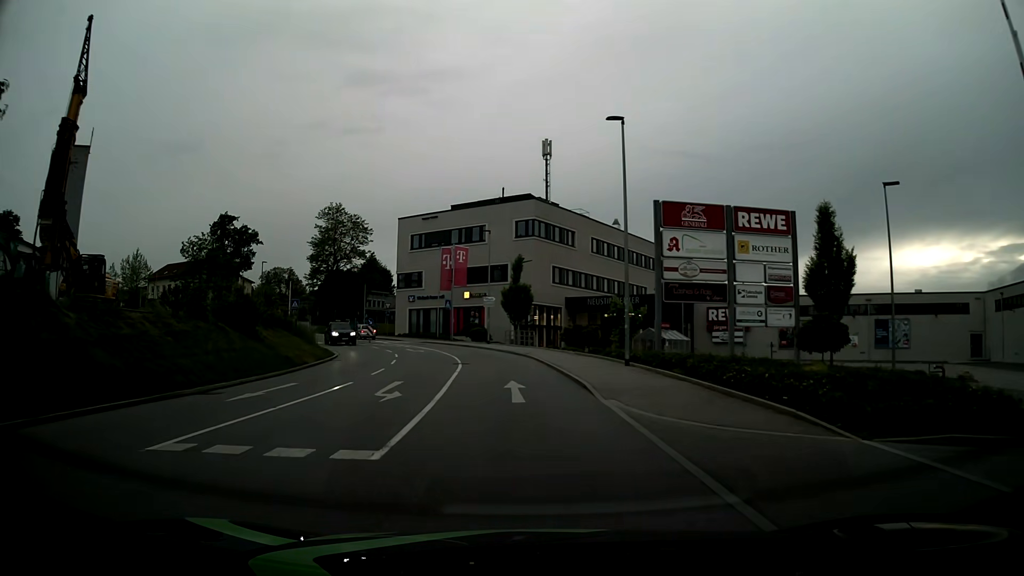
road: tertiary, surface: asphalt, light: Day
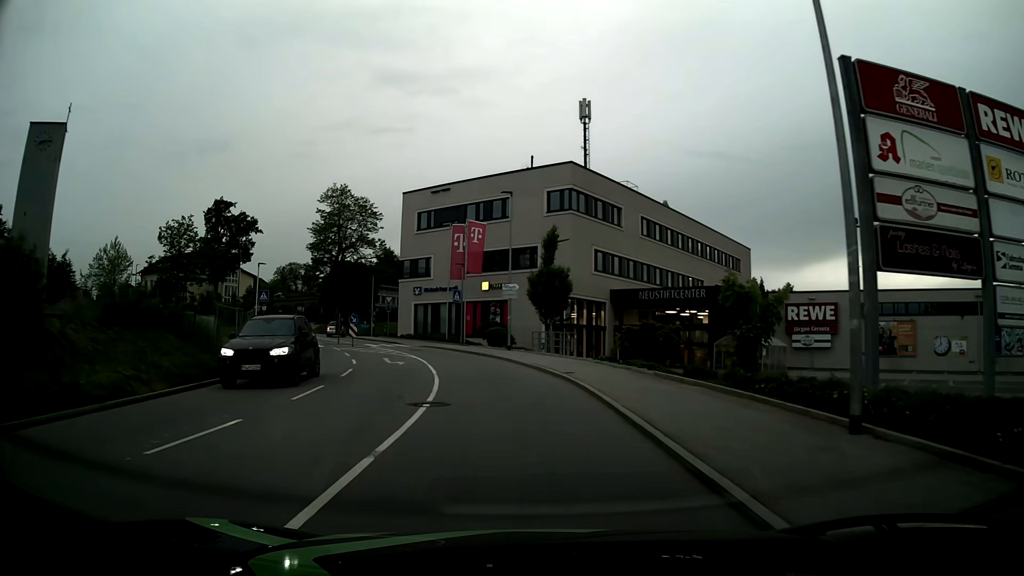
(-0.3, +14.0) m; -3°
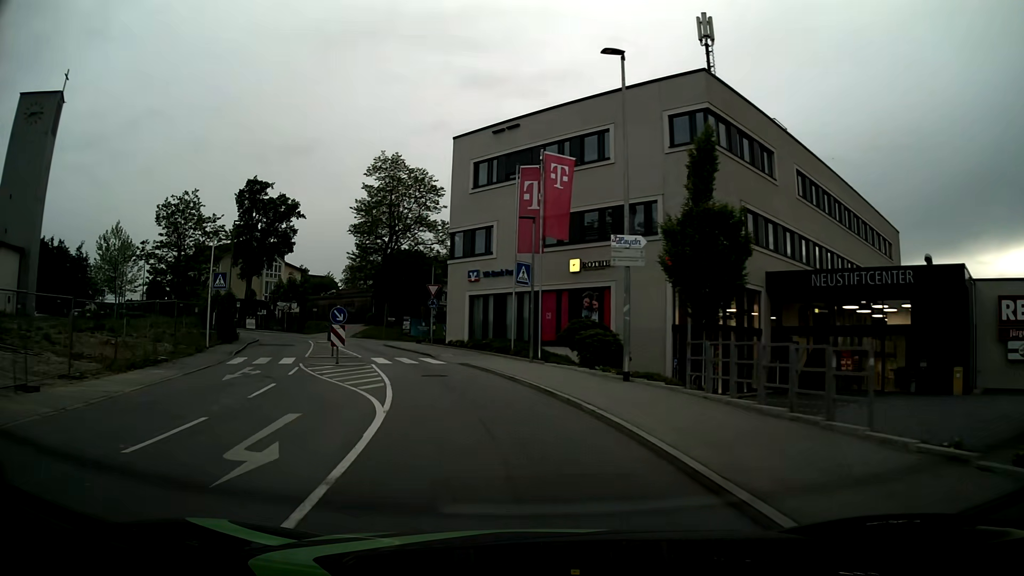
(-0.9, +18.7) m; -7°
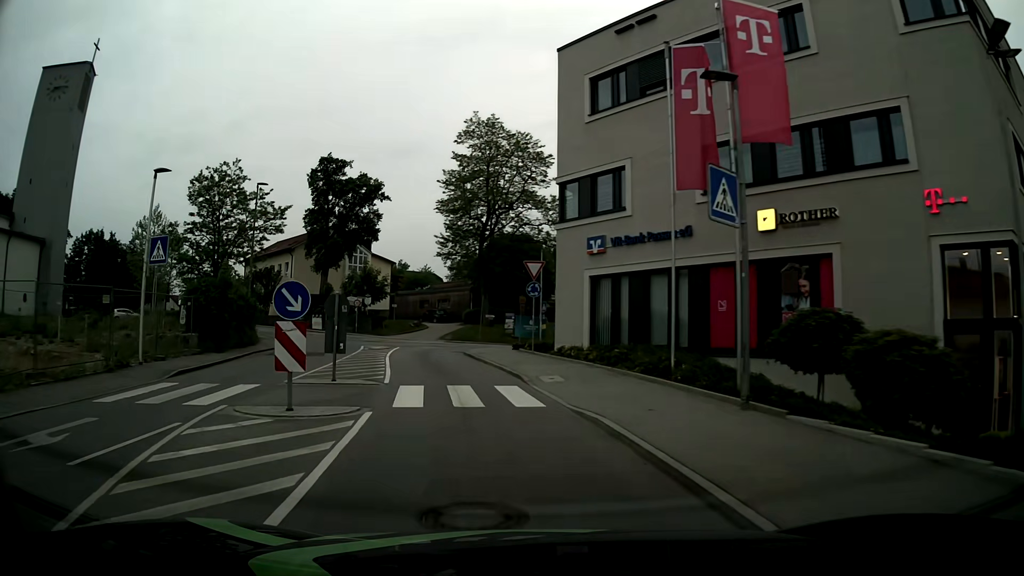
(-1.2, +13.6) m; -10°
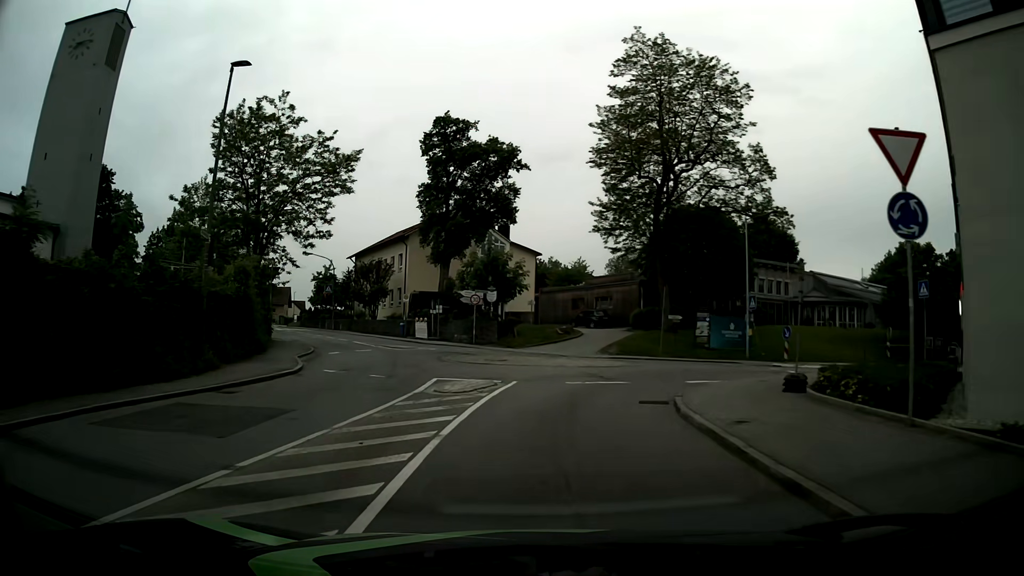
(-2.4, +18.0) m; -14°
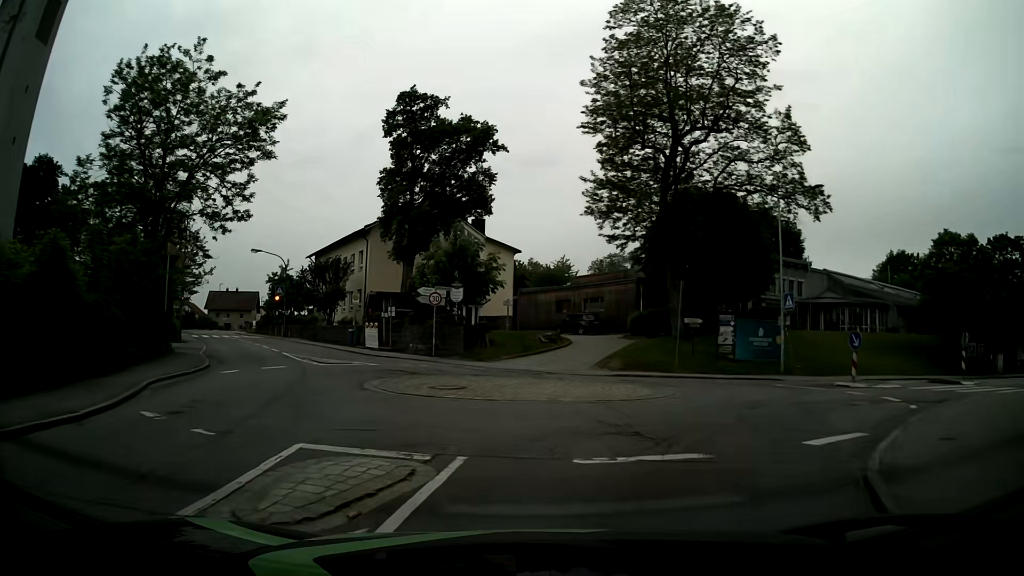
(+0.1, +8.3) m; +3°
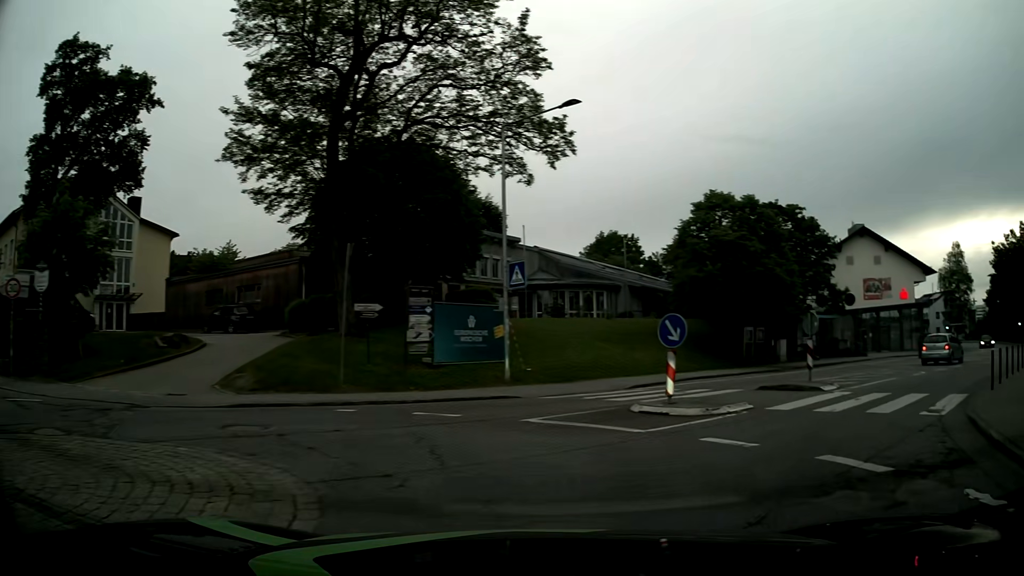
(+1.8, +10.1) m; +28°
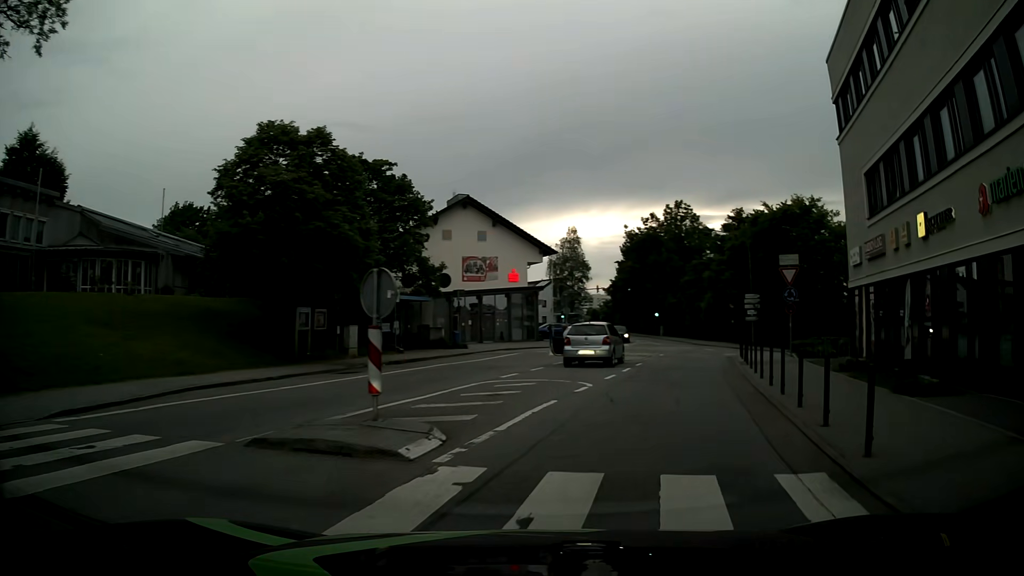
(+3.0, +9.7) m; +33°
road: unclassified
